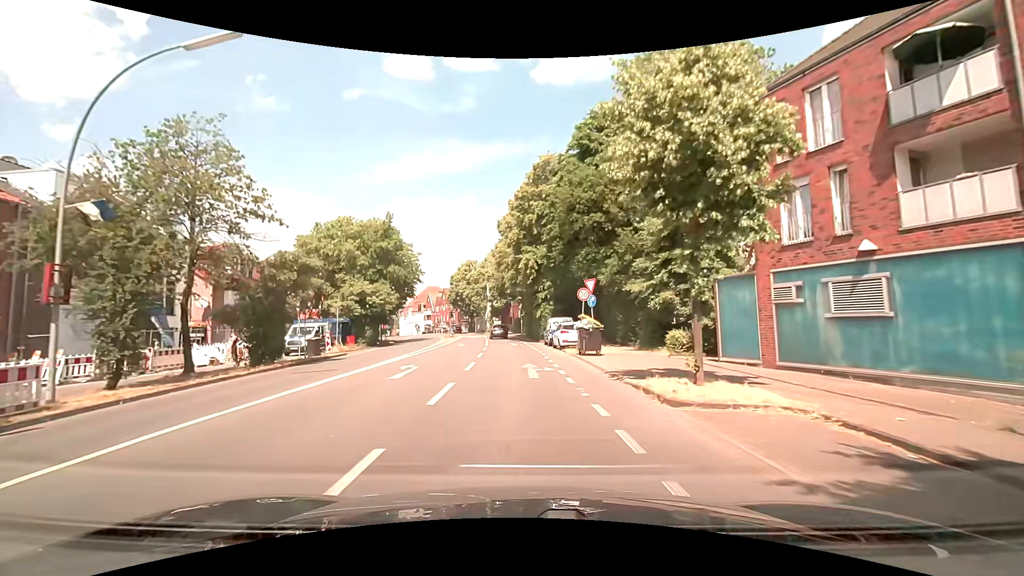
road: secondary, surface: asphalt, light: Day
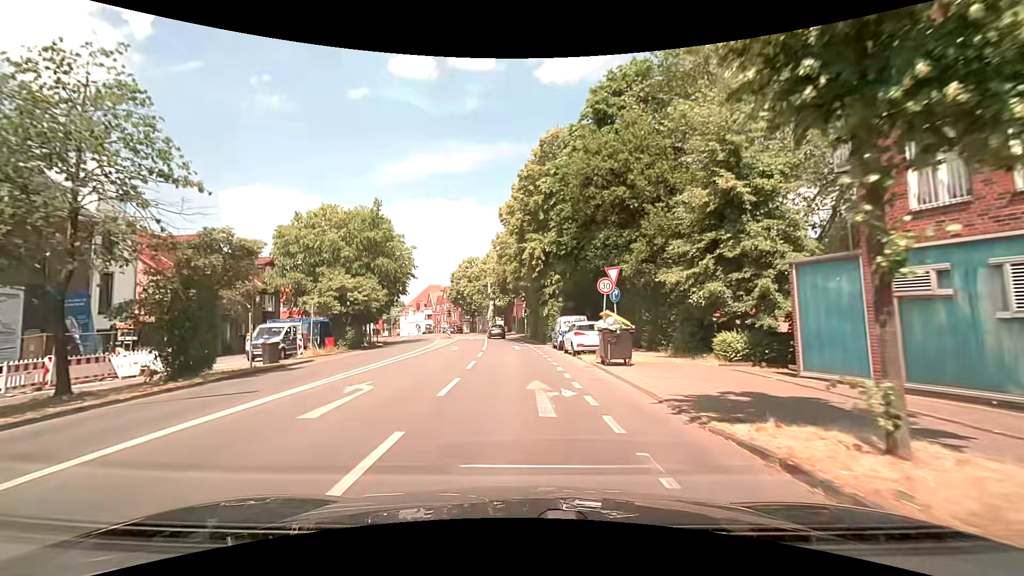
(0.0, +5.2) m; 0°
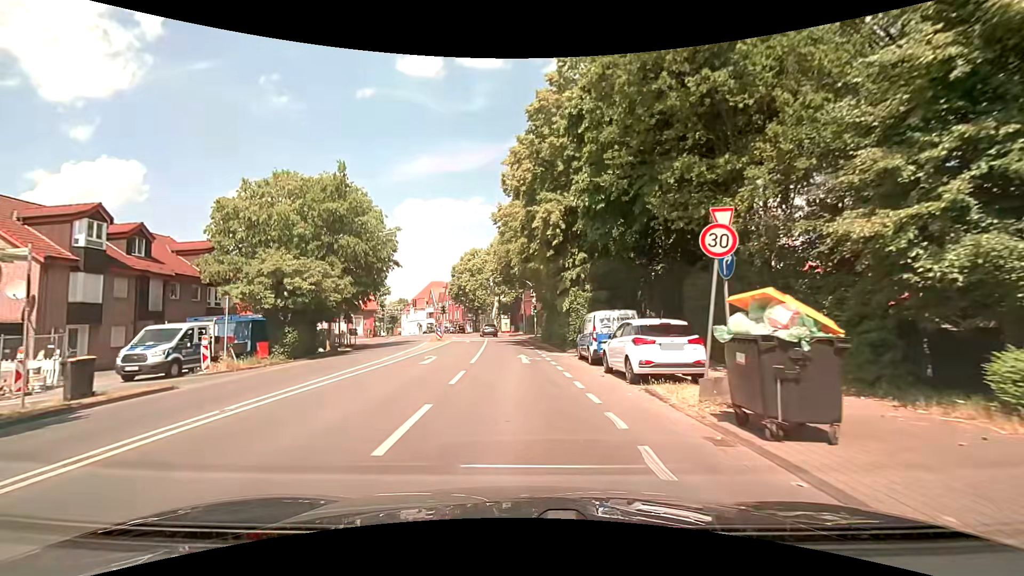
(-0.2, +10.1) m; 0°
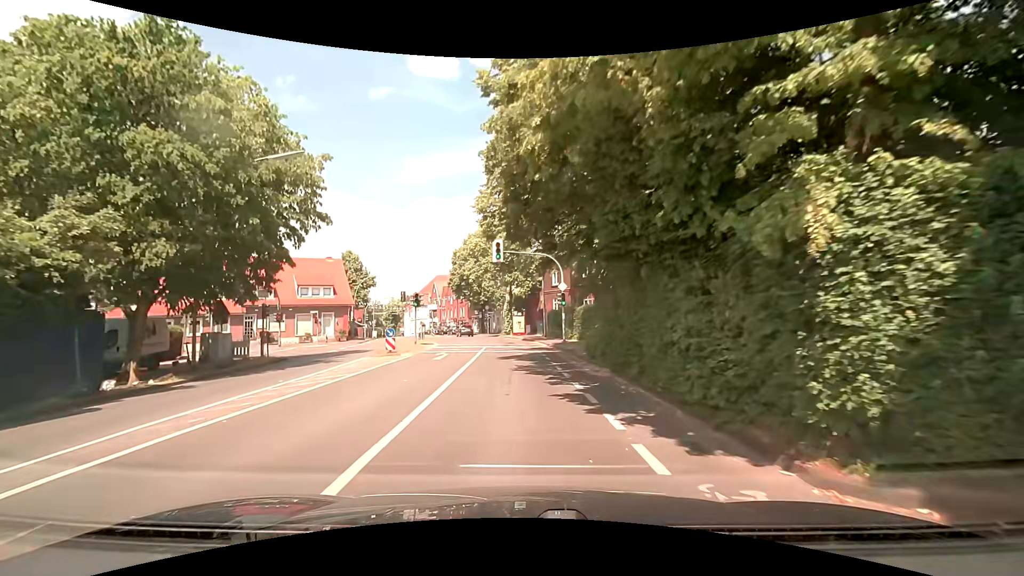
(-0.6, +18.5) m; -3°
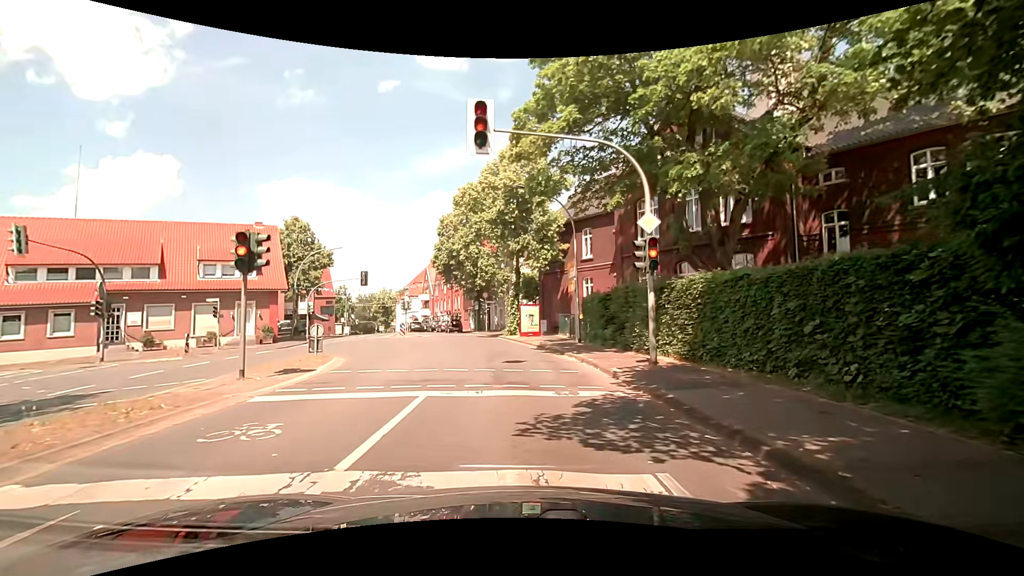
(-0.5, +19.7) m; -2°
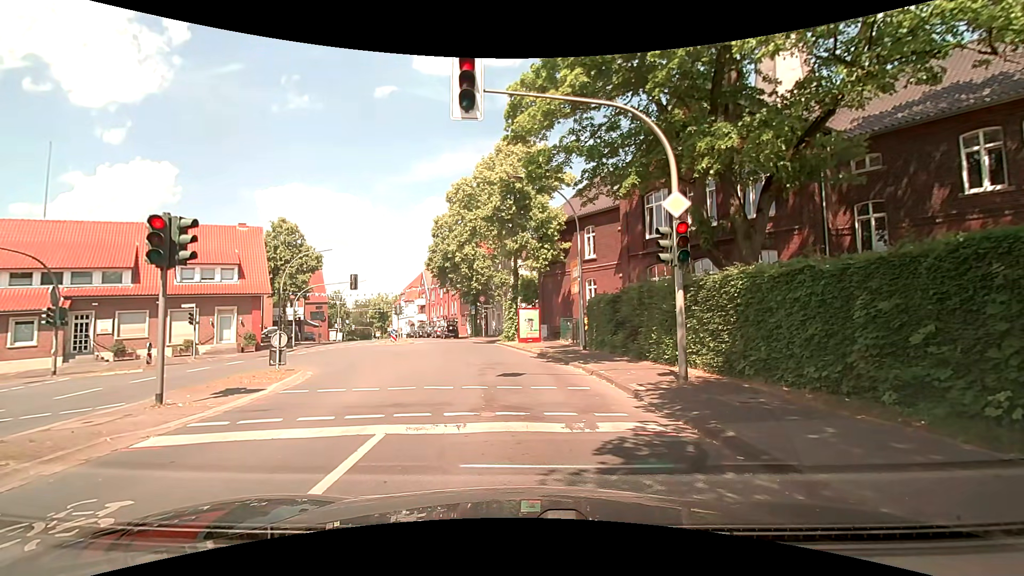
(+0.1, +2.1) m; +2°
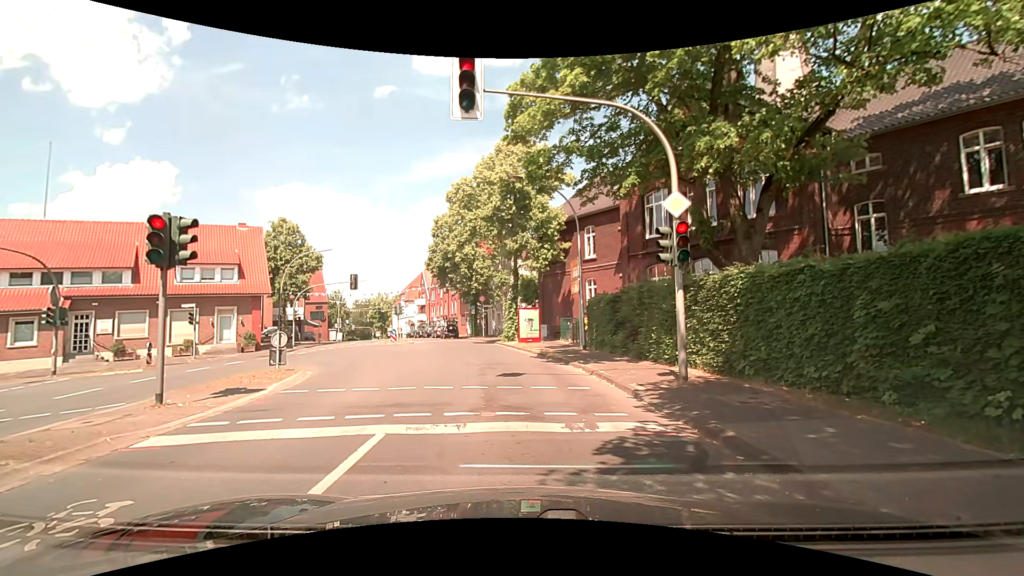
(0.0, 0.0) m; 0°
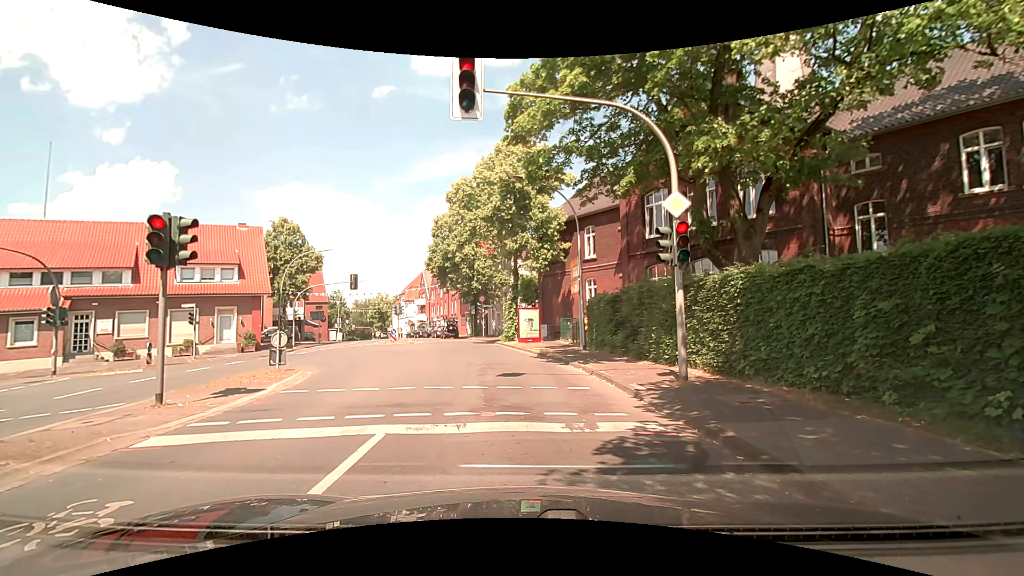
(0.0, 0.0) m; 0°
